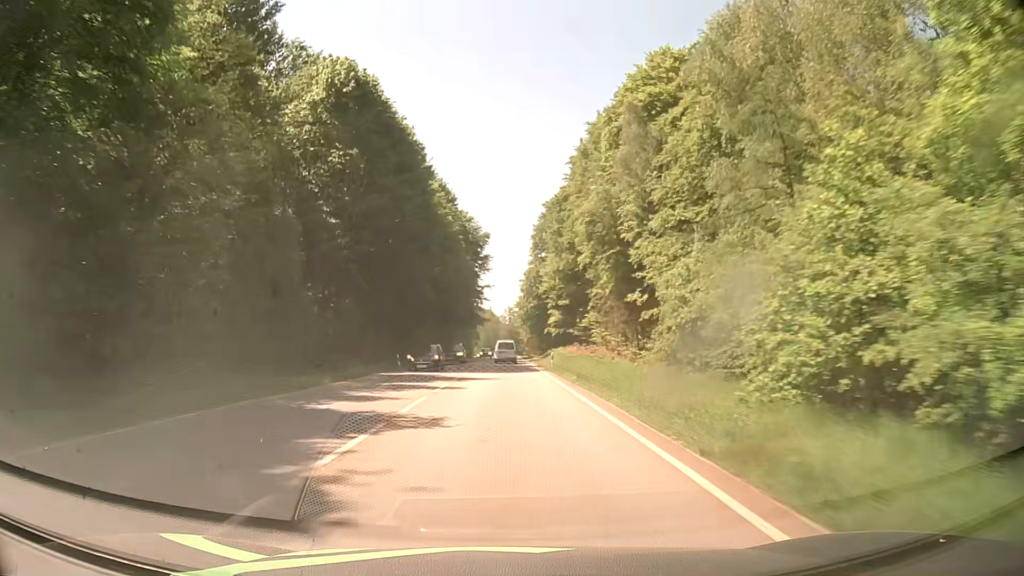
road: secondary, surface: asphalt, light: Day
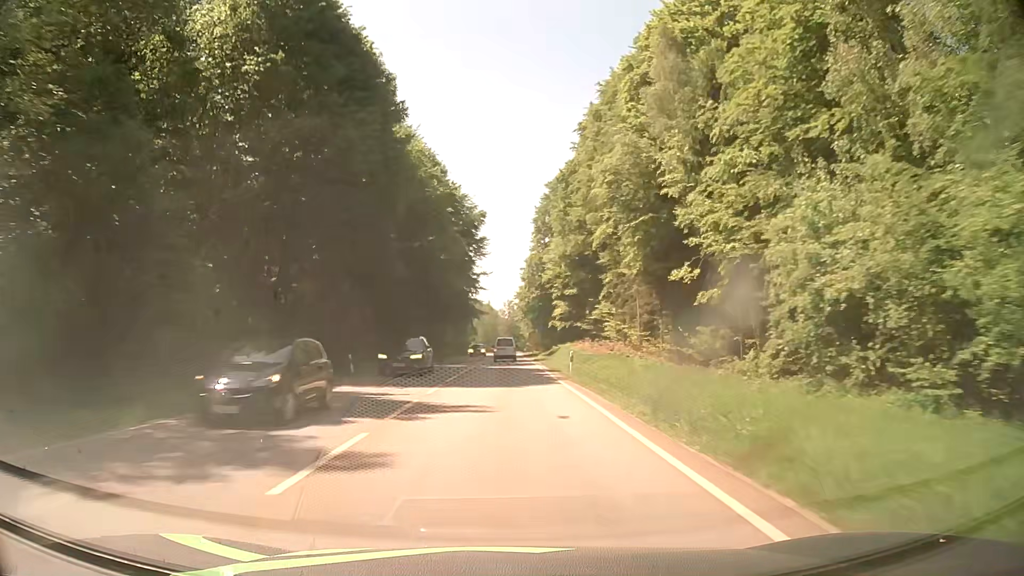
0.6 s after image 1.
(0.0, +13.4) m; 0°
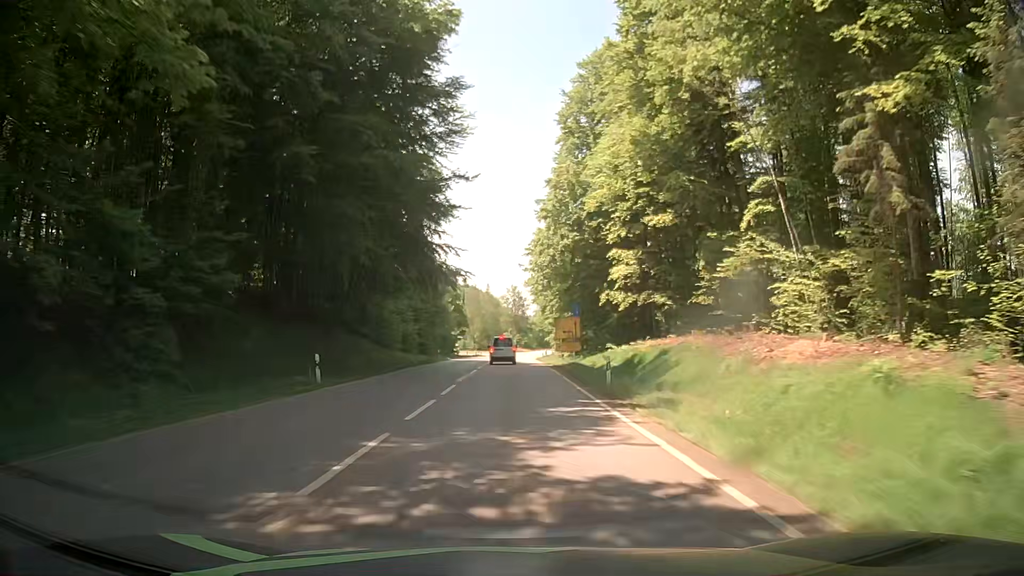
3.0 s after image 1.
(0.0, +54.4) m; -1°
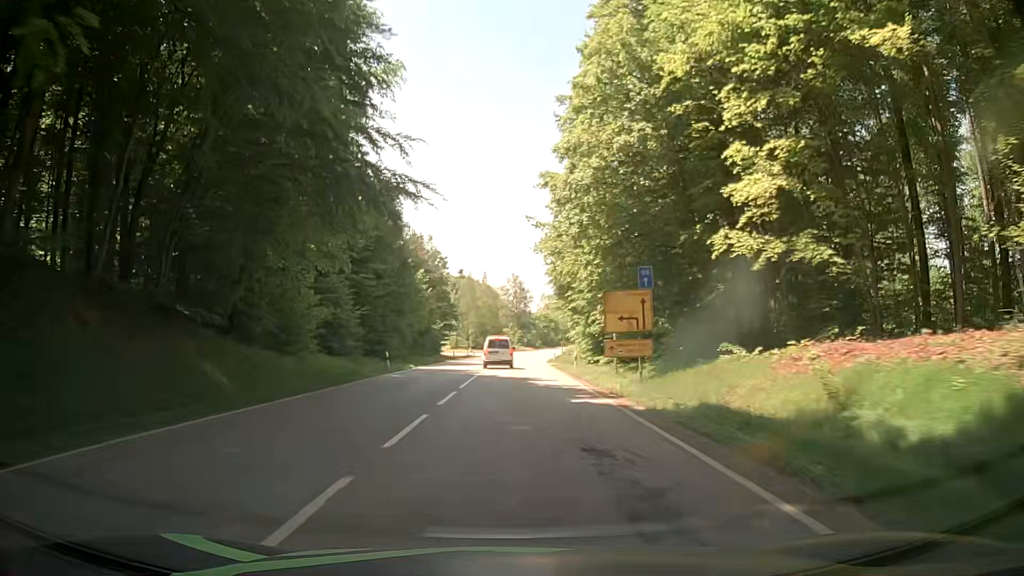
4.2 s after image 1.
(+0.2, +27.1) m; 0°
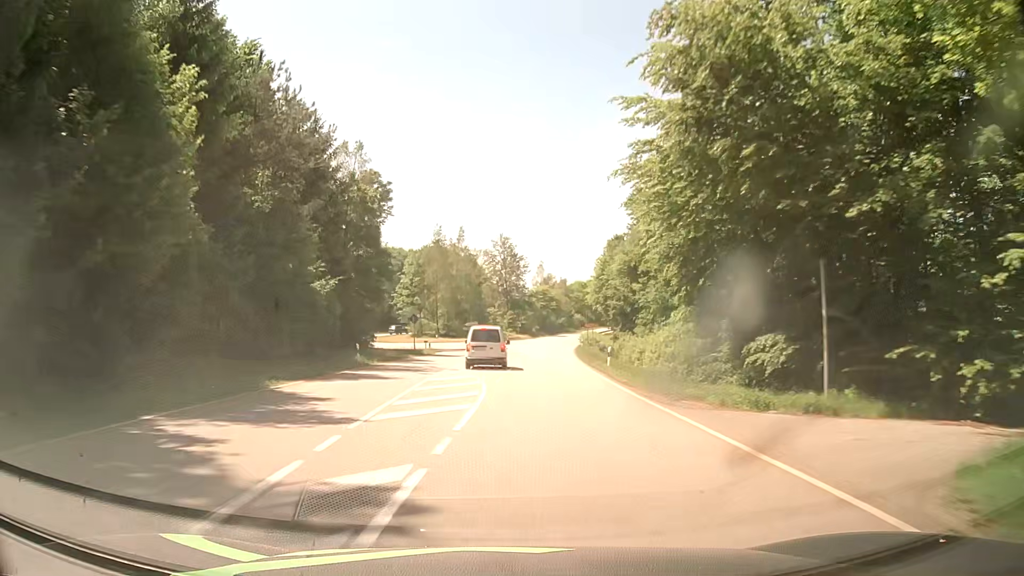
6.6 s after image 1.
(+0.3, +48.0) m; +2°
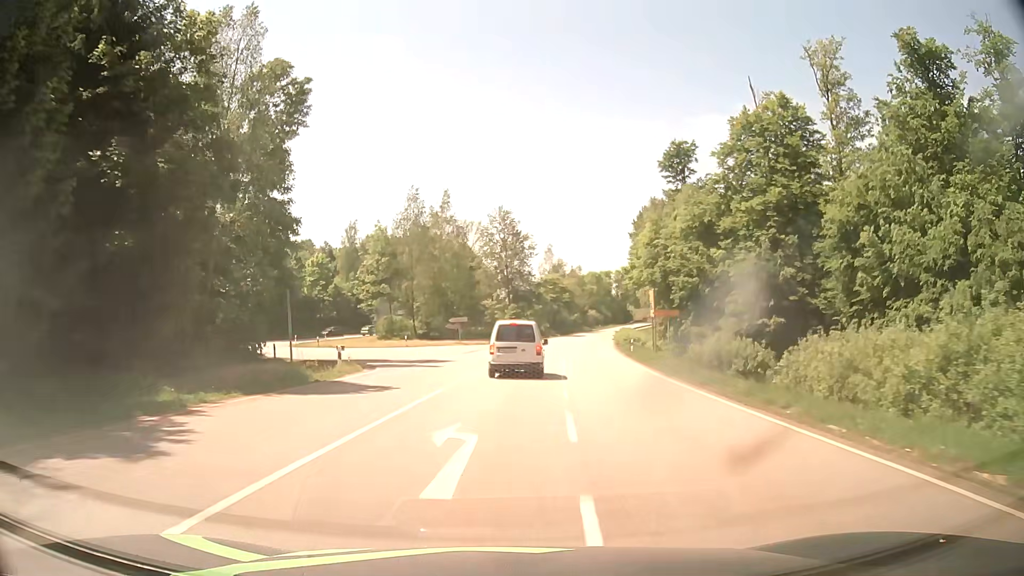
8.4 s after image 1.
(-0.2, +29.2) m; -1°
